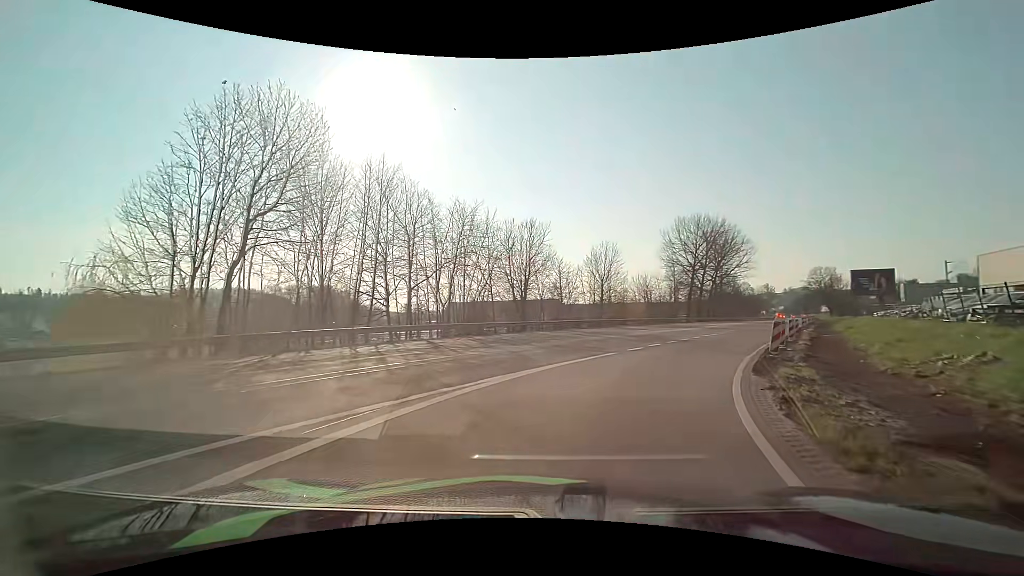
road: unclassified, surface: asphalt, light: Day
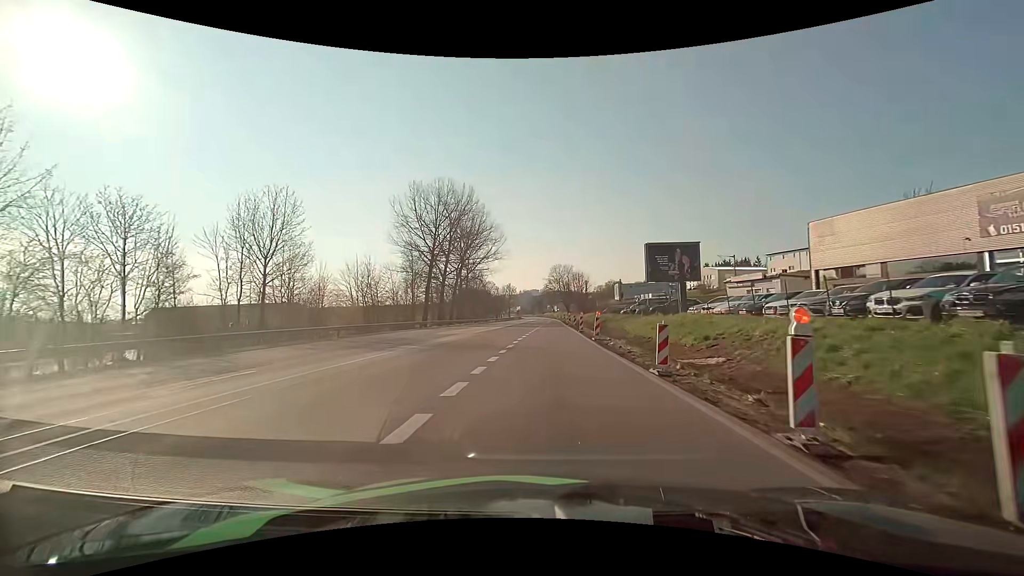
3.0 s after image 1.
(+9.8, +29.7) m; +28°
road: primary
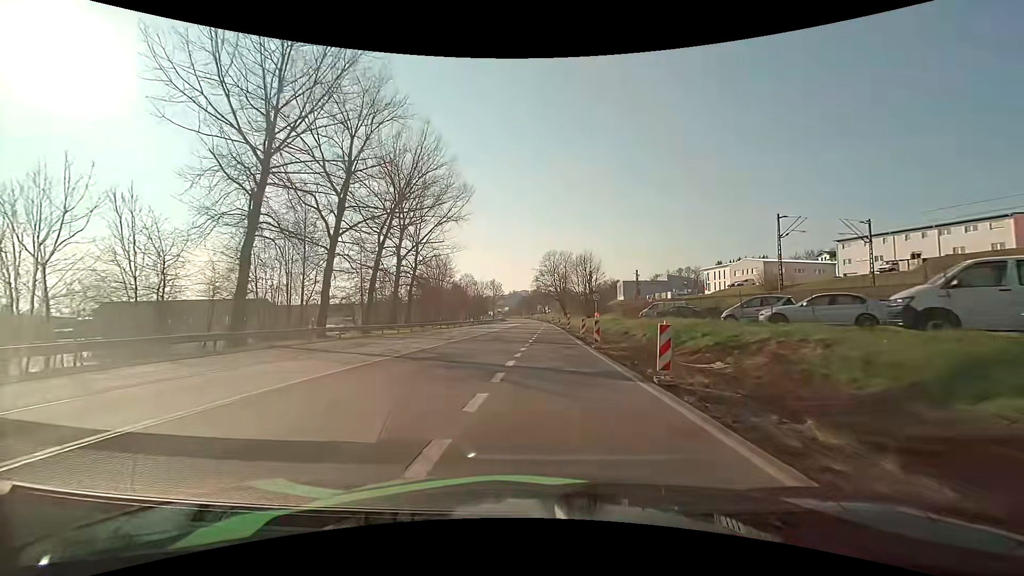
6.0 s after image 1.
(+0.6, +41.7) m; +1°
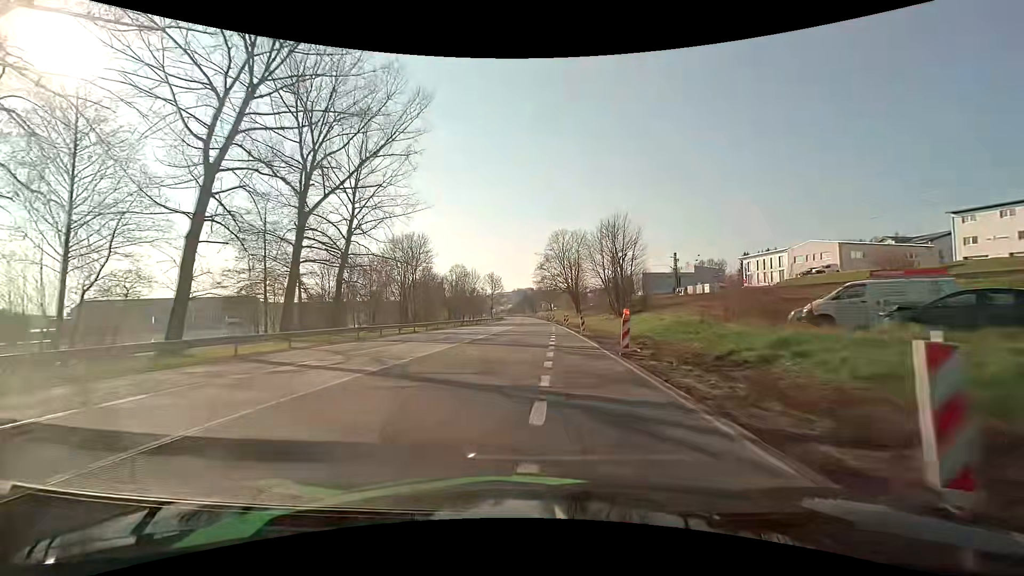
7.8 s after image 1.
(+0.1, +29.1) m; 0°
